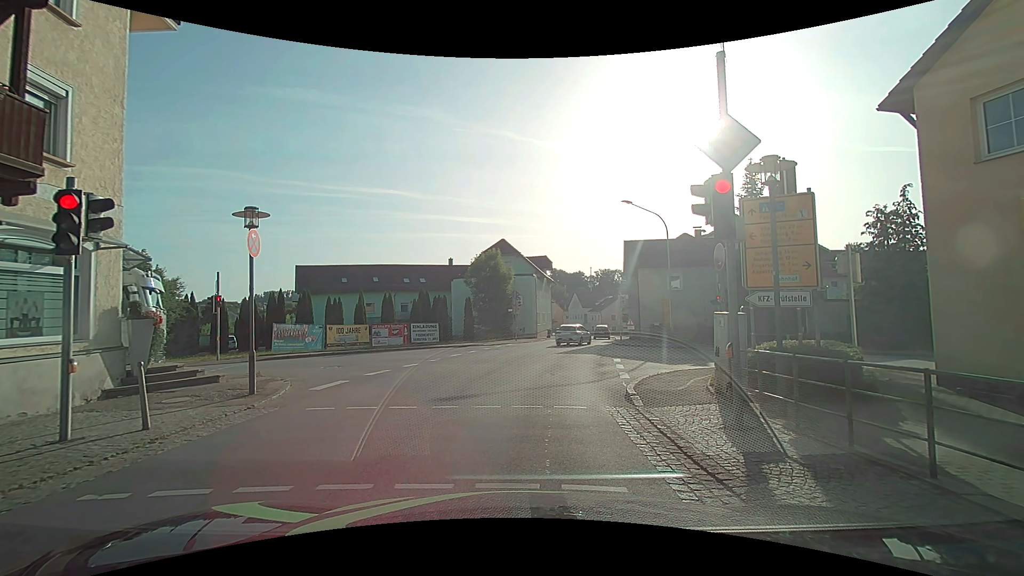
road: secondary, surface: asphalt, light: Day
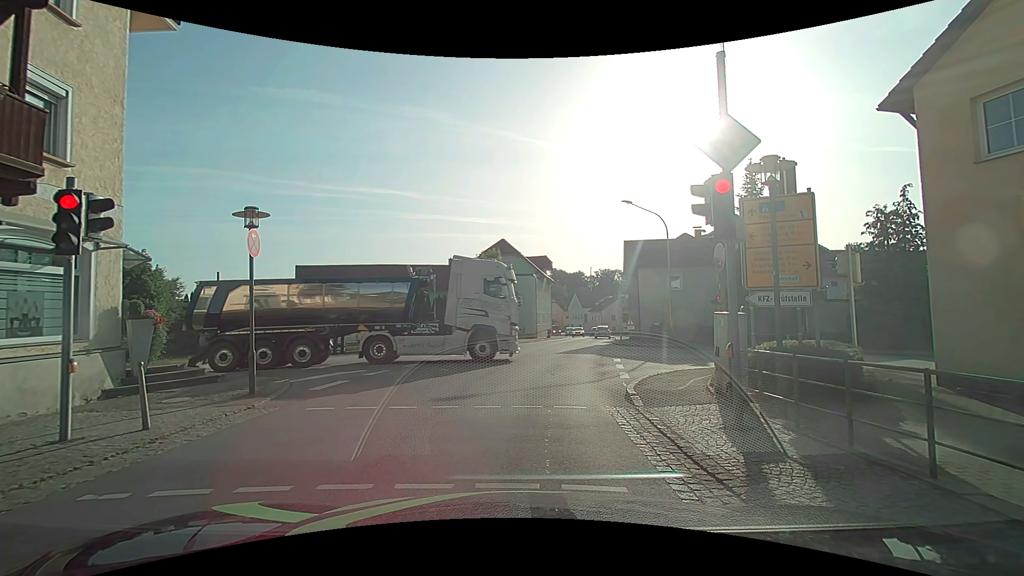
(0.0, 0.0) m; 0°
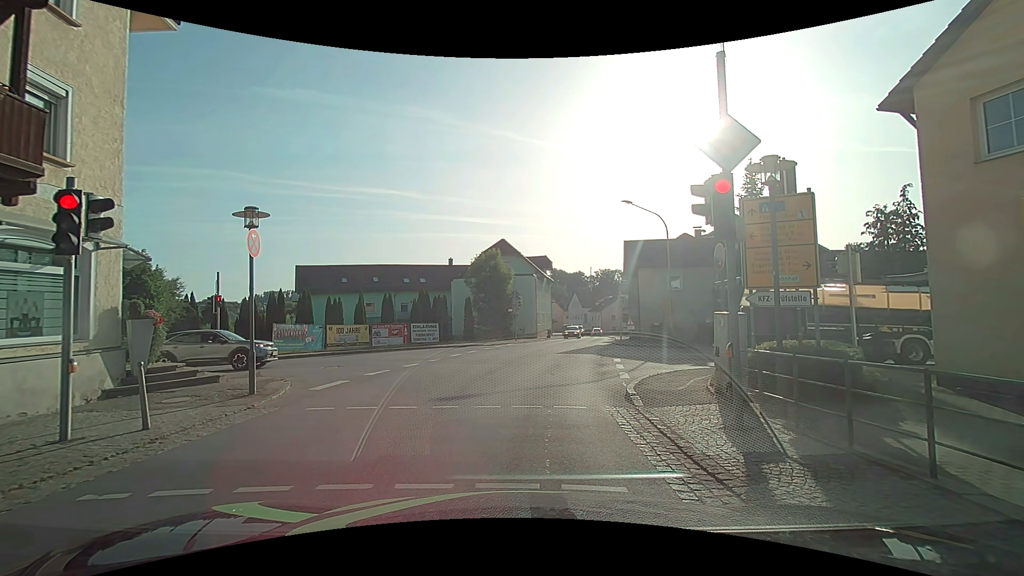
(0.0, 0.0) m; 0°
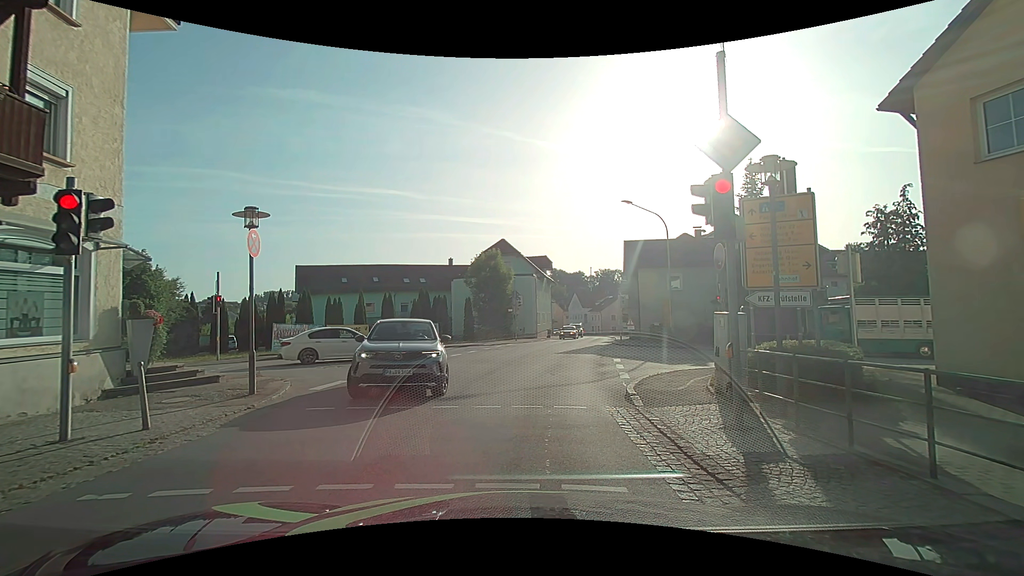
(0.0, 0.0) m; 0°
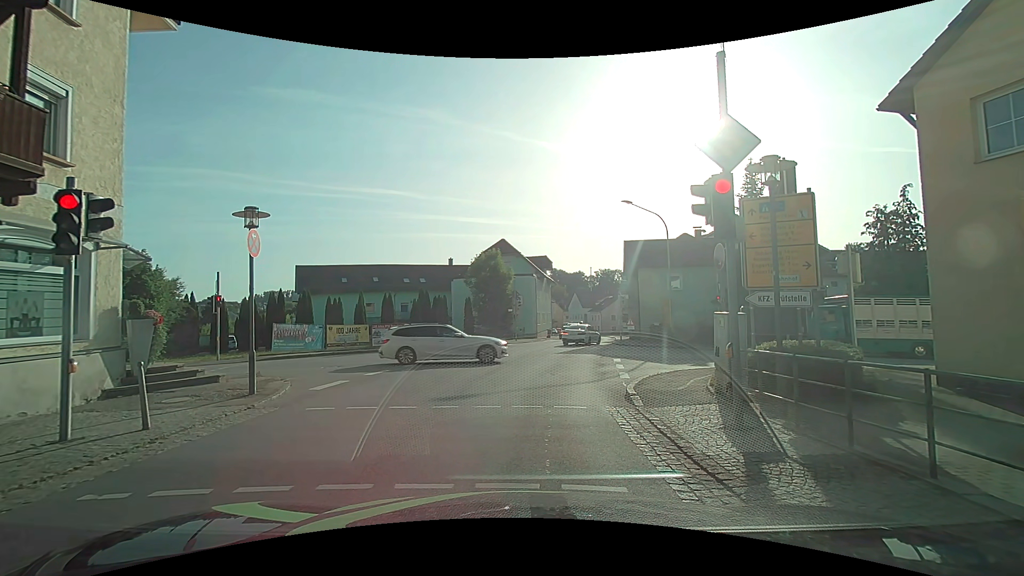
(0.0, 0.0) m; 0°
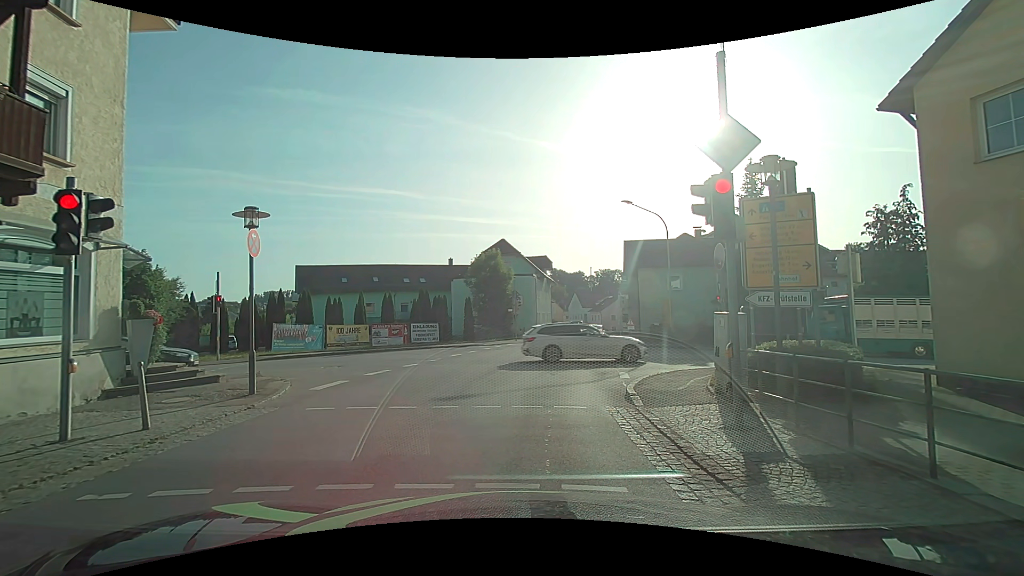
(0.0, 0.0) m; 0°
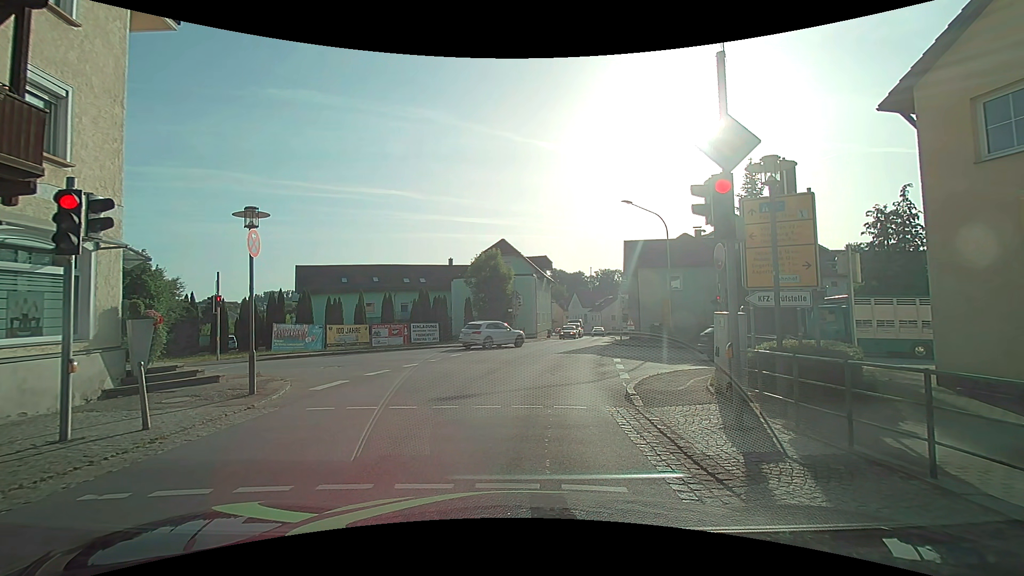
(0.0, 0.0) m; 0°
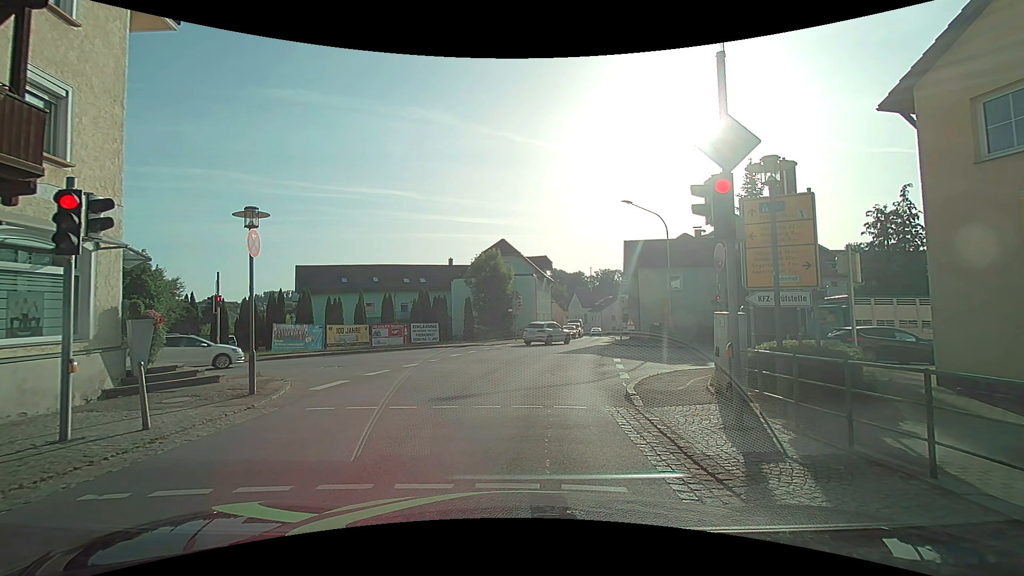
(0.0, 0.0) m; 0°
